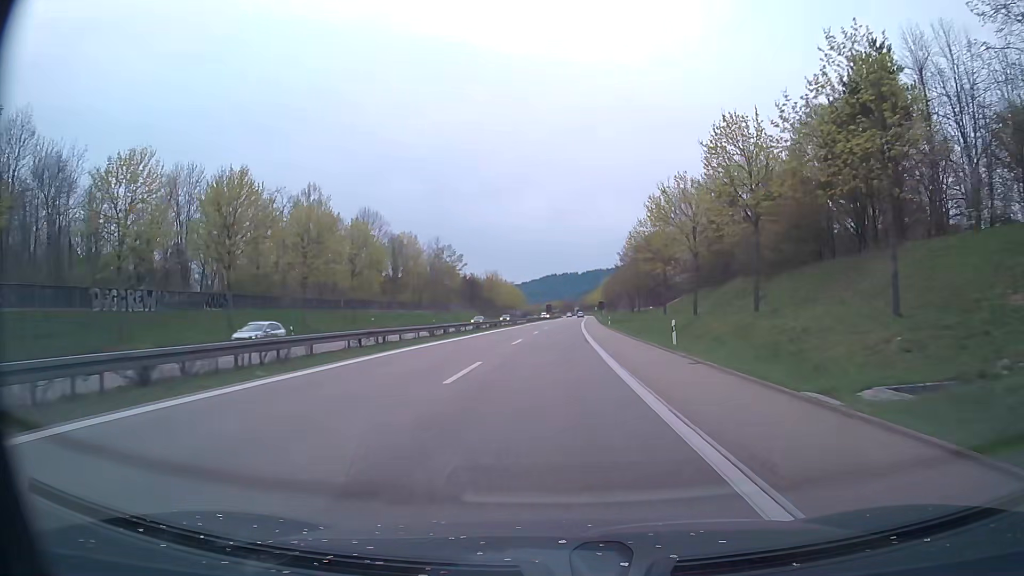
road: trunk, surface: asphalt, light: Day
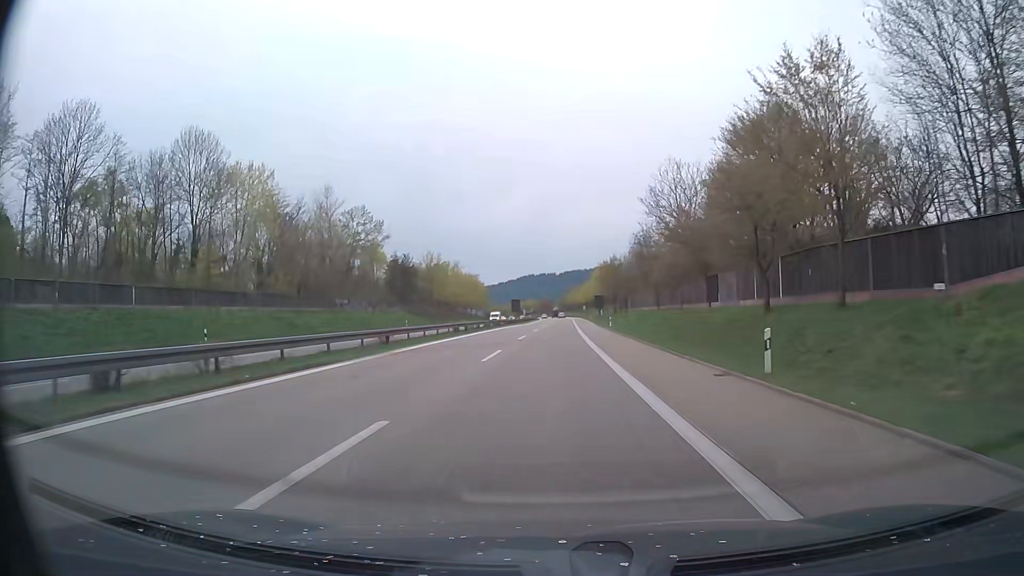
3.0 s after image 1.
(+1.2, +62.5) m; +2°
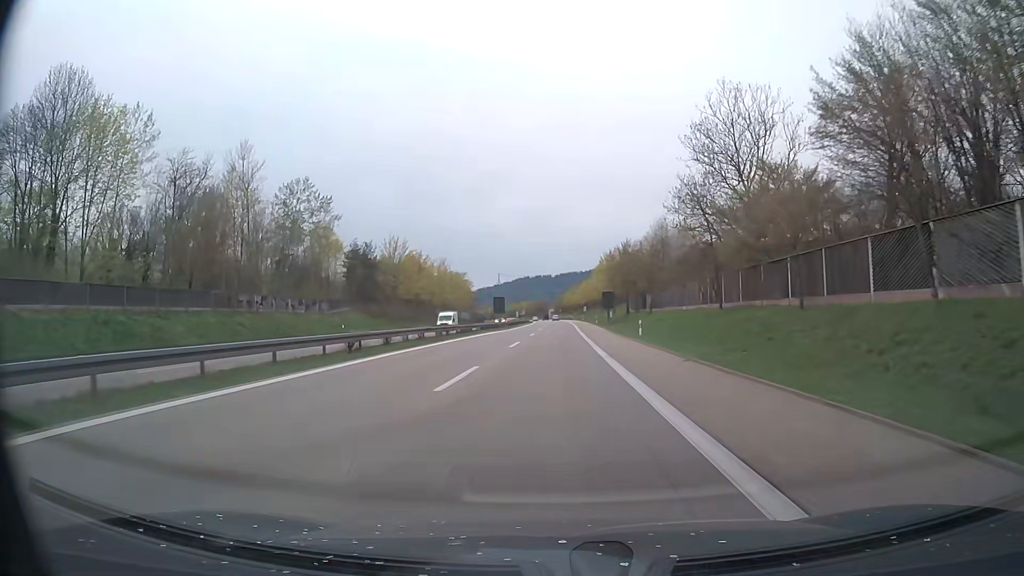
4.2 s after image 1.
(+0.1, +25.0) m; +1°
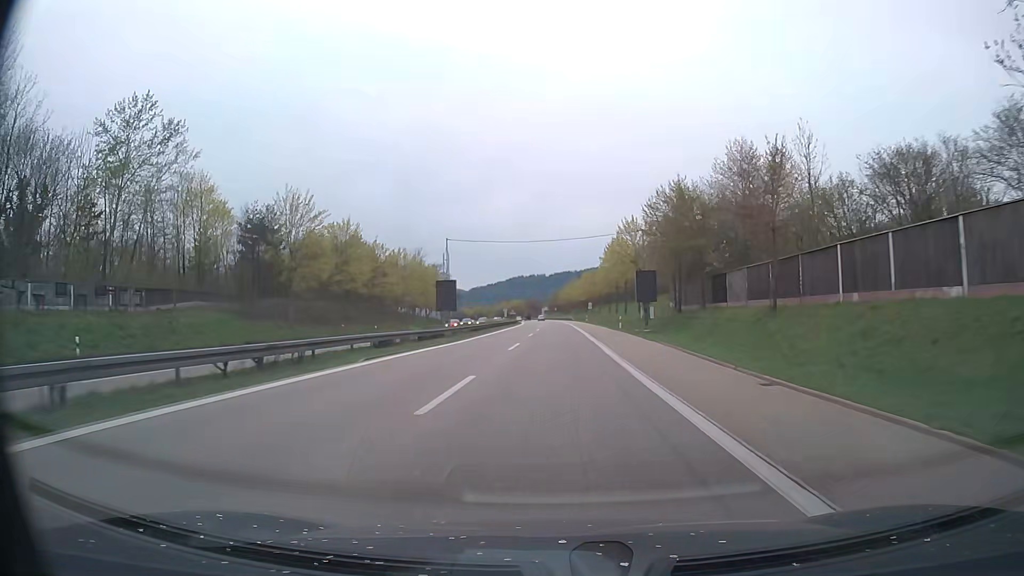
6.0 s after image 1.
(0.0, +37.5) m; 0°
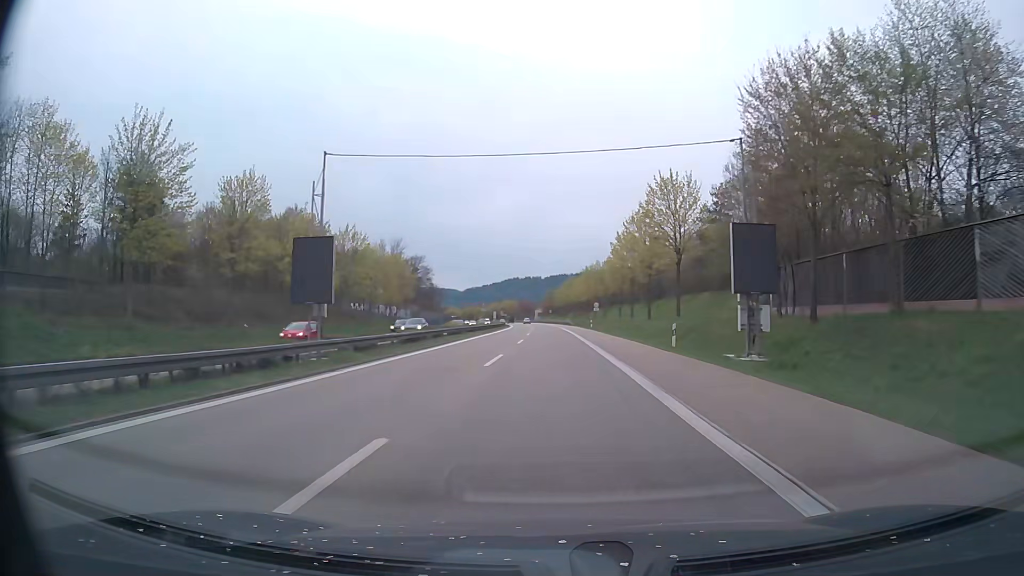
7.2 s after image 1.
(+0.1, +25.0) m; 0°
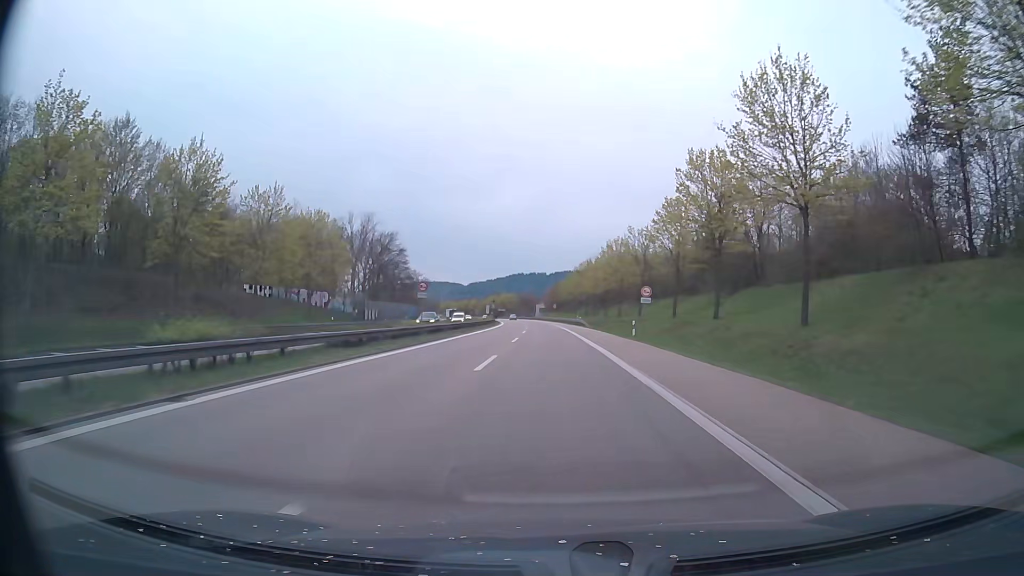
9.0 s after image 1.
(0.0, +37.4) m; 0°
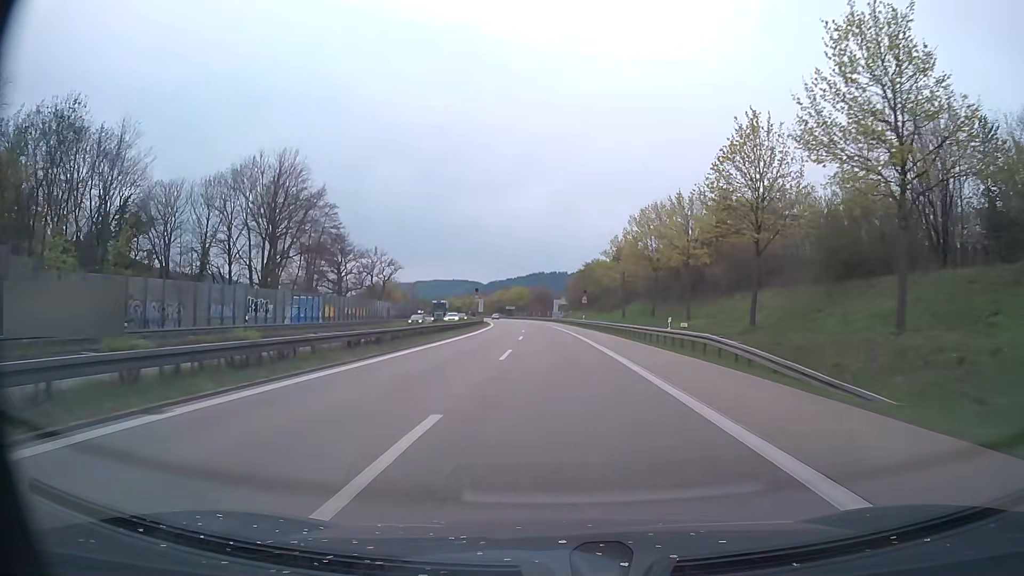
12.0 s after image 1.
(-1.1, +62.4) m; -2°
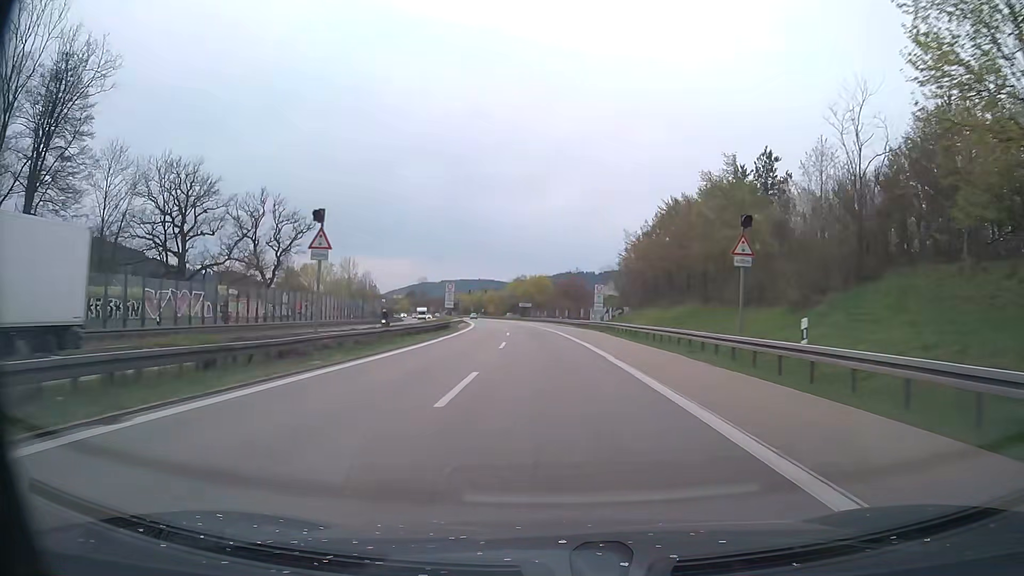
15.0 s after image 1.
(-1.2, +62.5) m; -2°
(0, +10) (0, +20) (0, +30) (-1, +40) (-1, +50) (-2, +60) (-3, +70) (-4, +80) (-5, +90) (-6, +100) m
